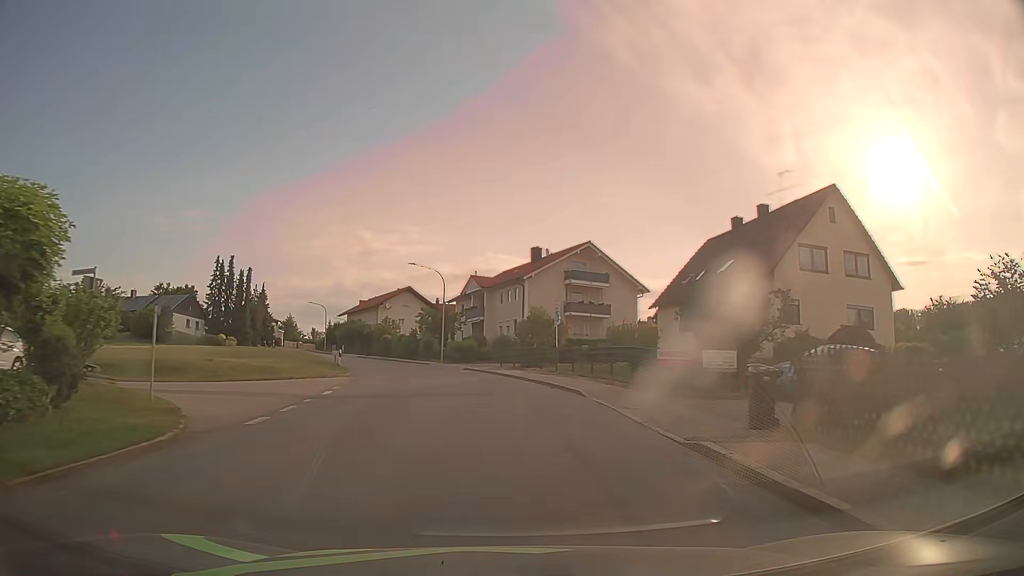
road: tertiary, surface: asphalt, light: Day
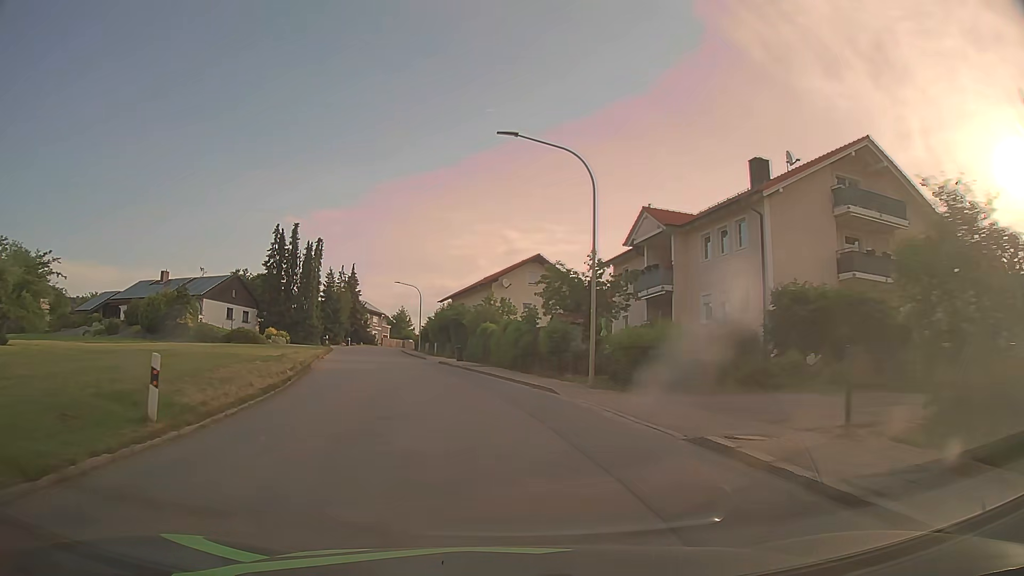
(-2.6, +31.1) m; -12°
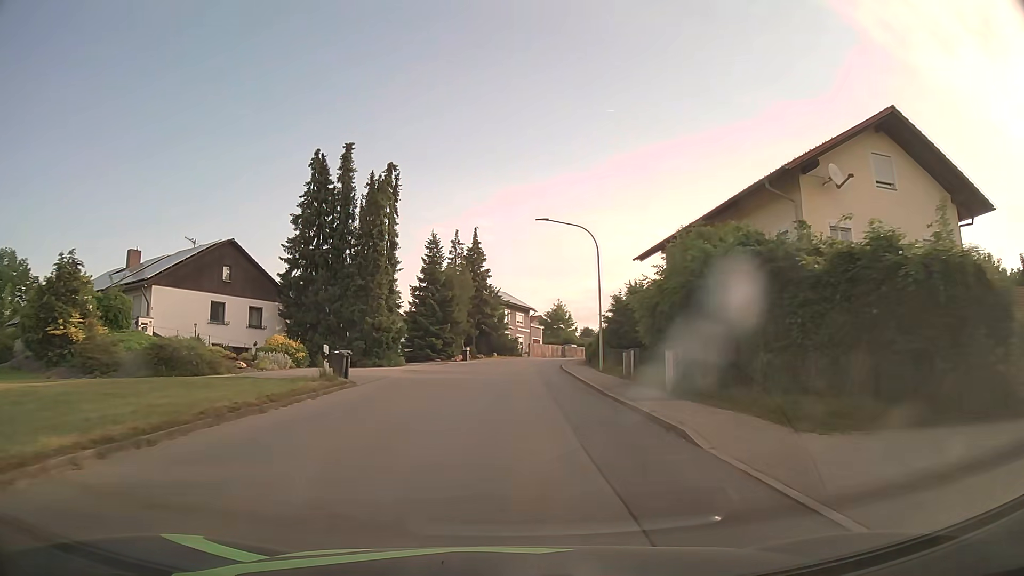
(-5.8, +38.9) m; -14°
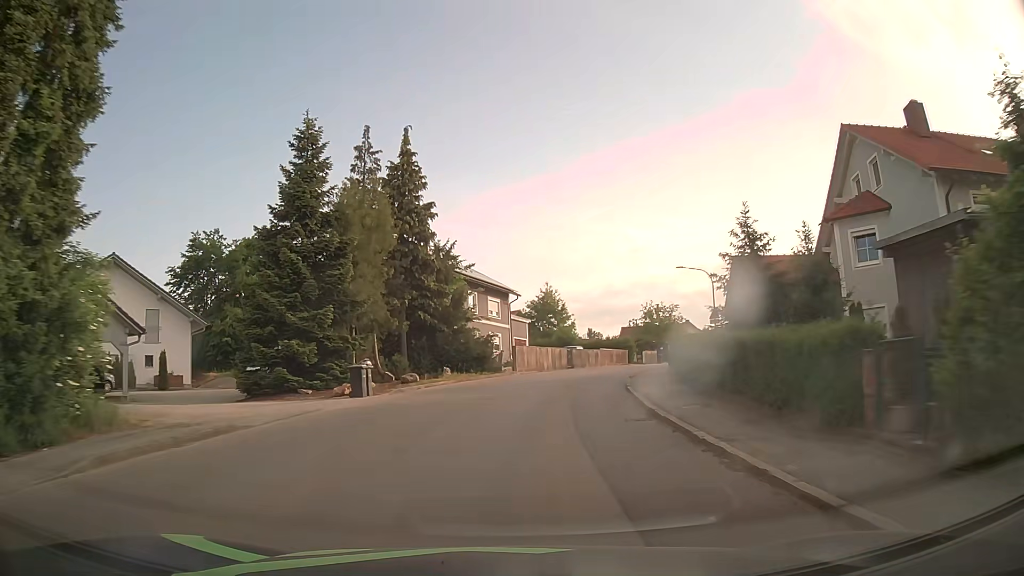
(+0.3, +31.8) m; +2°
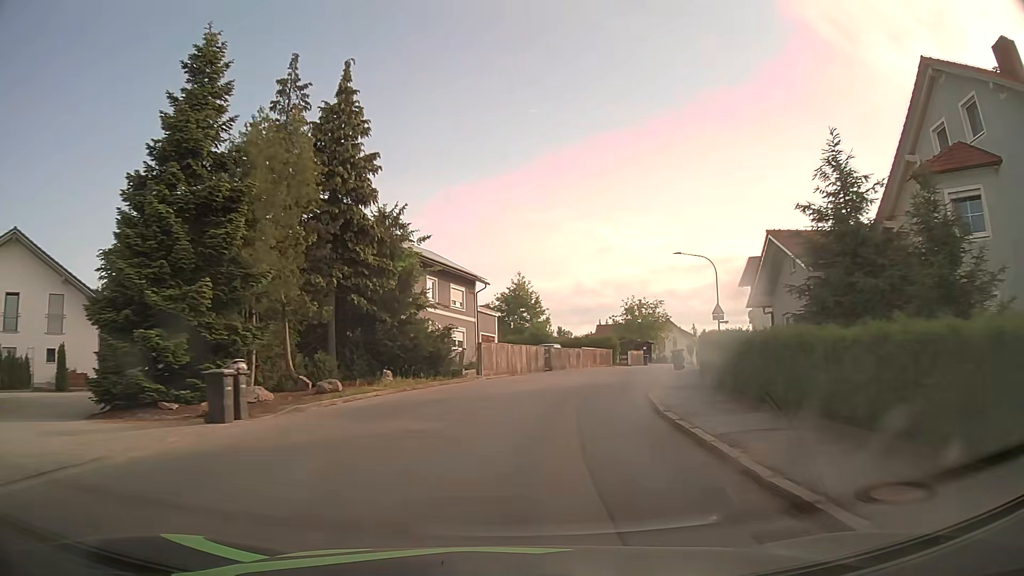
(+0.1, +8.0) m; +2°
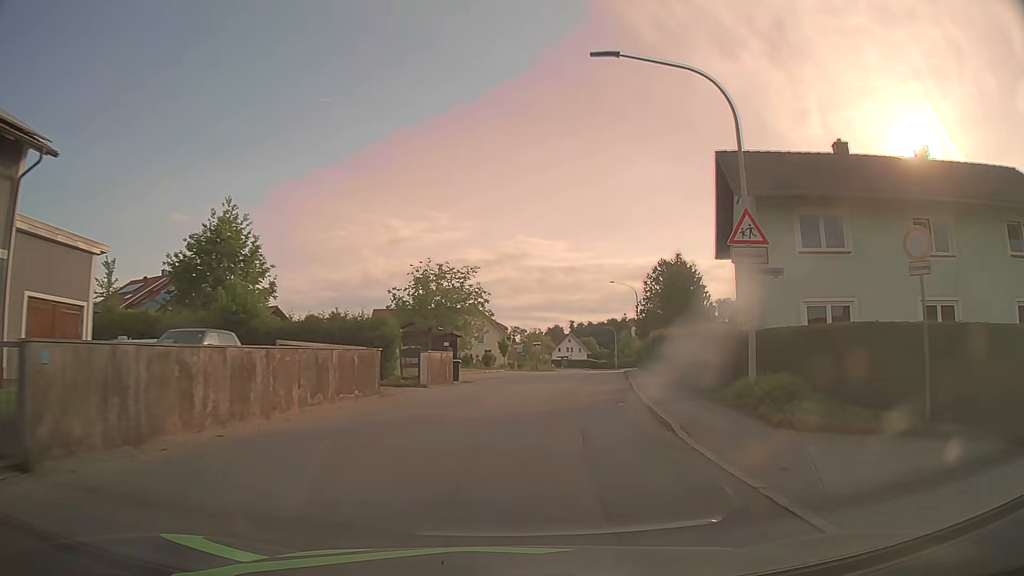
(+4.9, +31.2) m; +18°
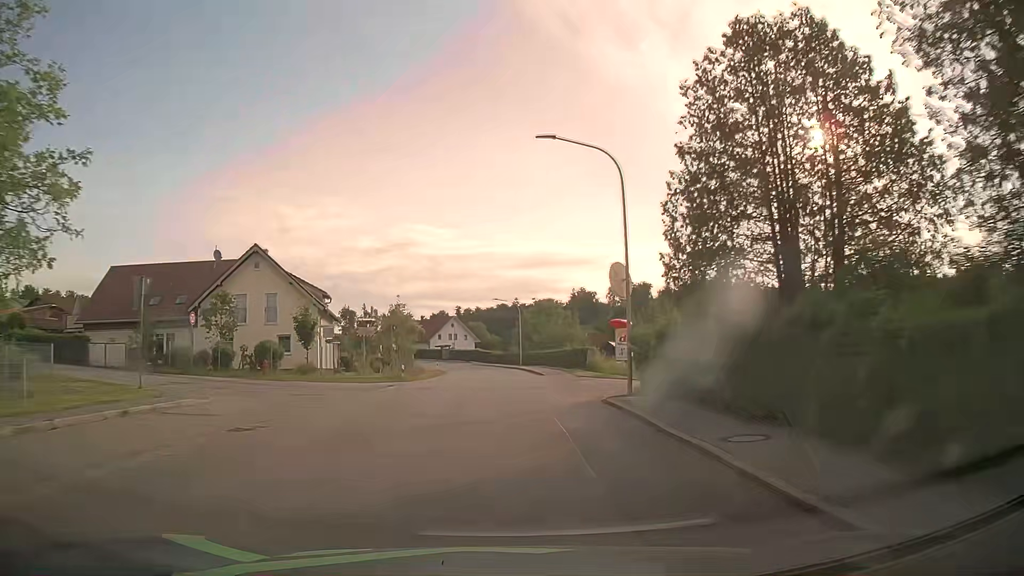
(+4.7, +39.9) m; +10°
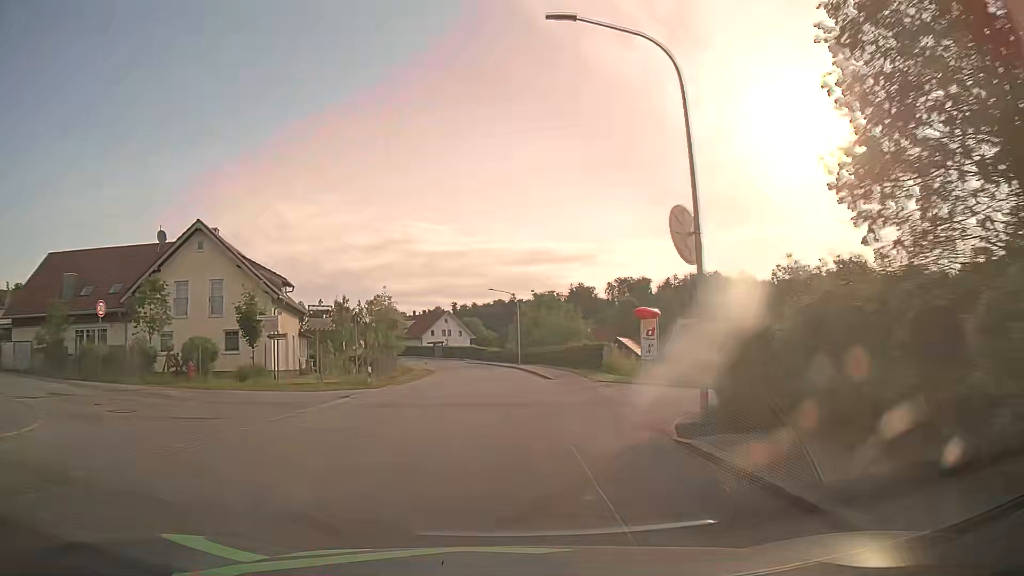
(0.0, +8.1) m; +1°
(0, +10) (0, +20) (-1, +30) (-1, +40) (-2, +50) (-3, +60) (-4, +70) (-6, +80) (-8, +89) (-11, +99) m
